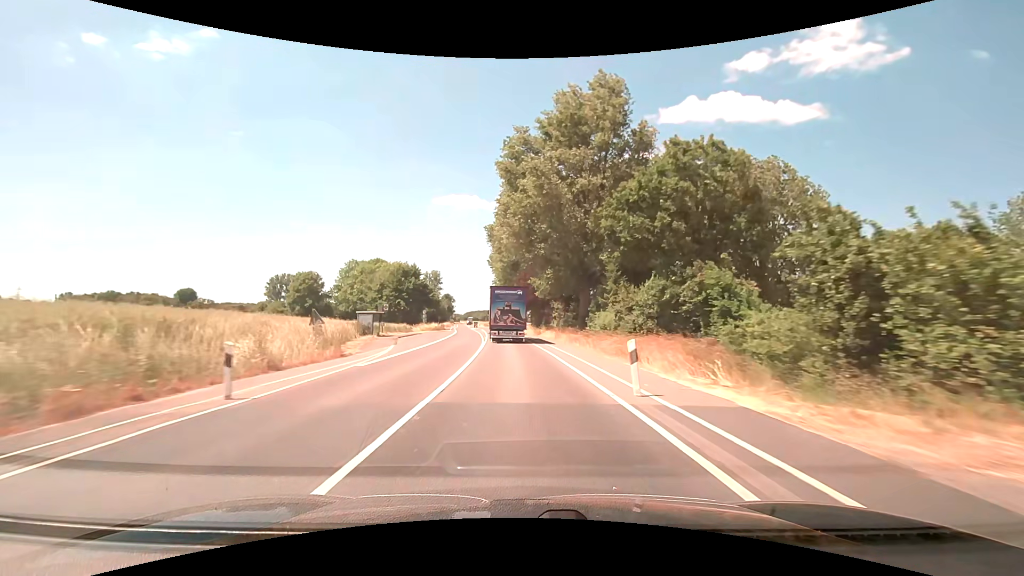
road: secondary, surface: asphalt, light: Day
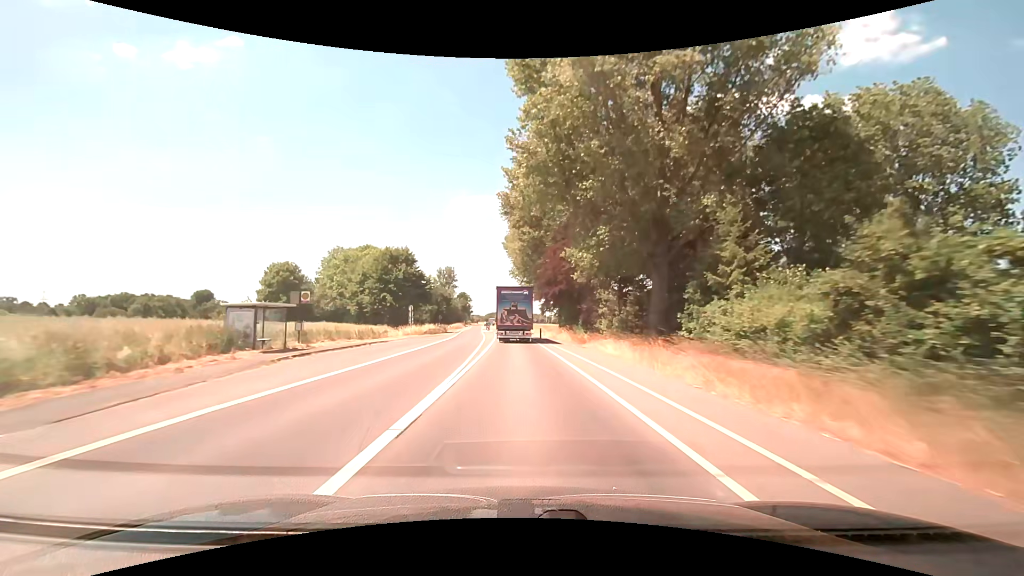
(-0.6, +25.0) m; -3°
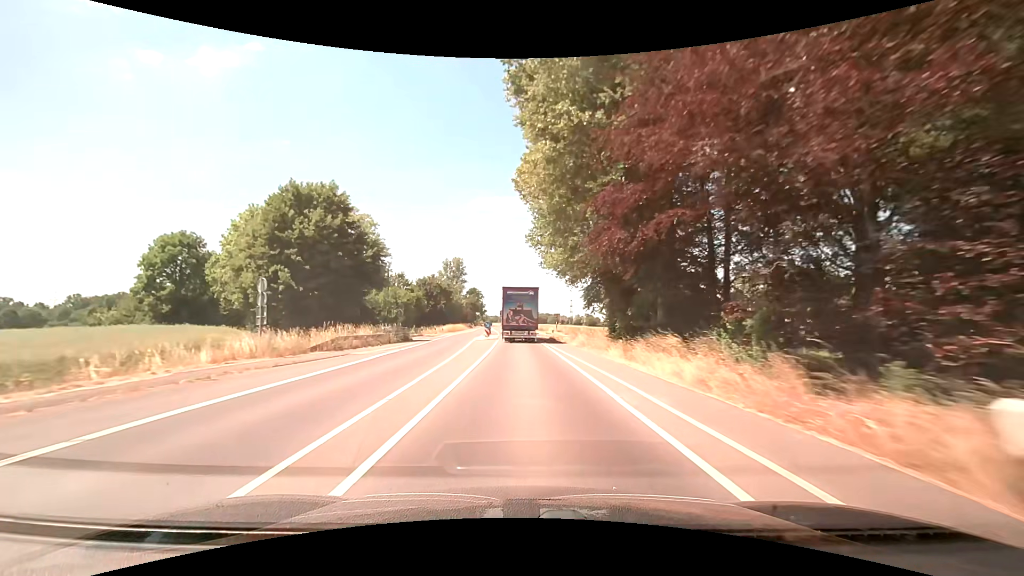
(-0.8, +37.4) m; -3°
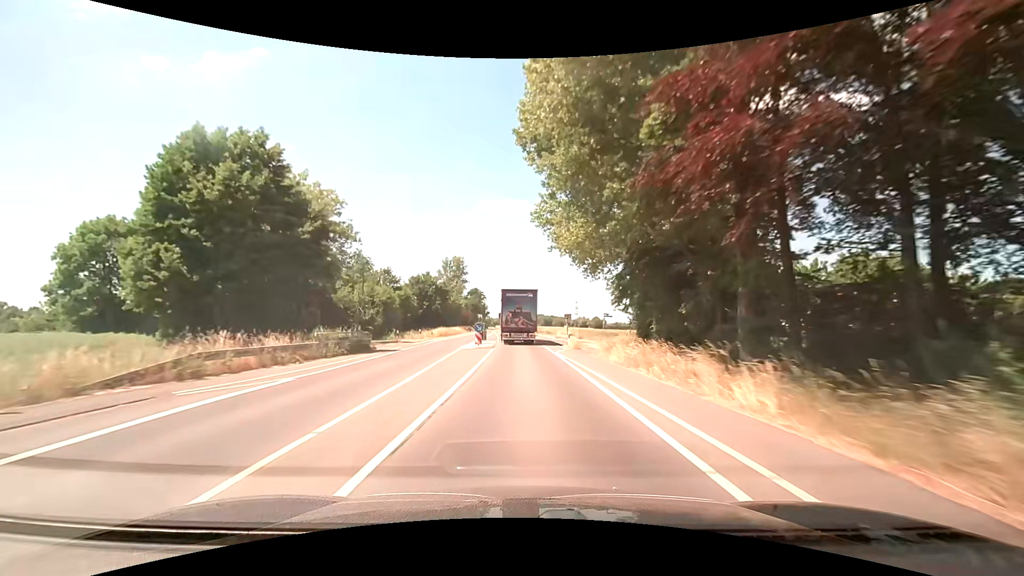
(0.0, +12.5) m; 0°
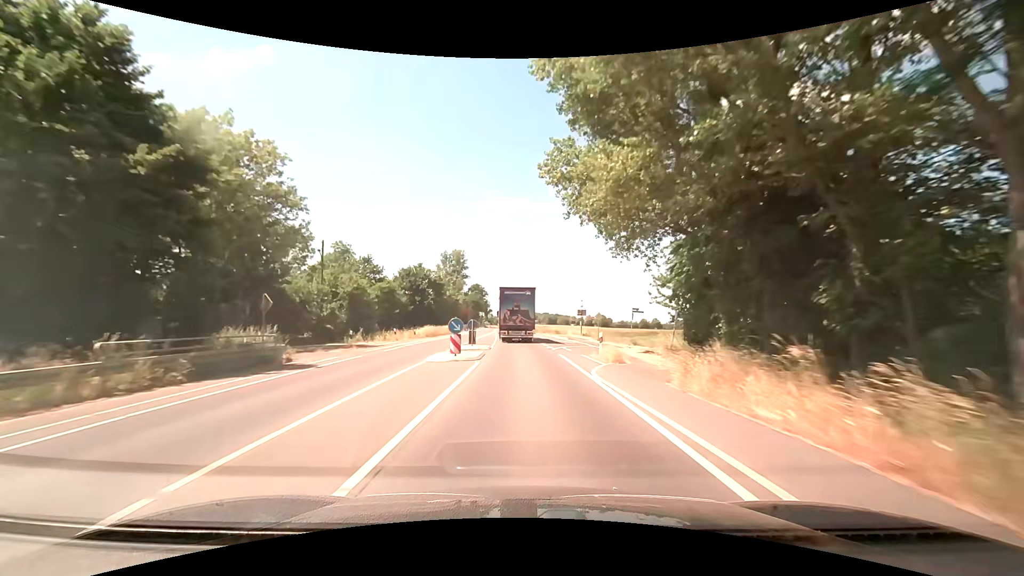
(0.0, +12.5) m; 0°
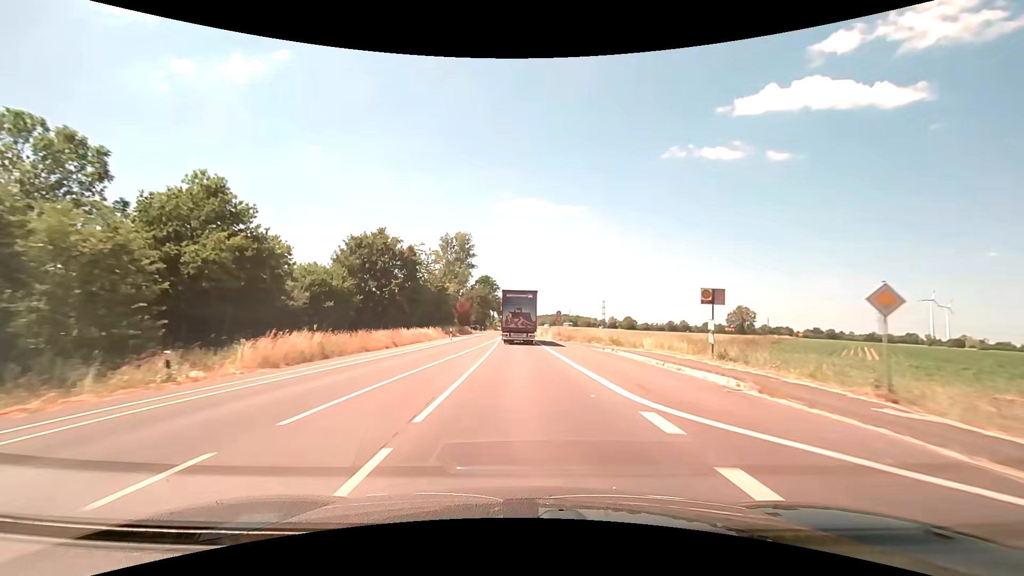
(-0.8, +37.5) m; -2°
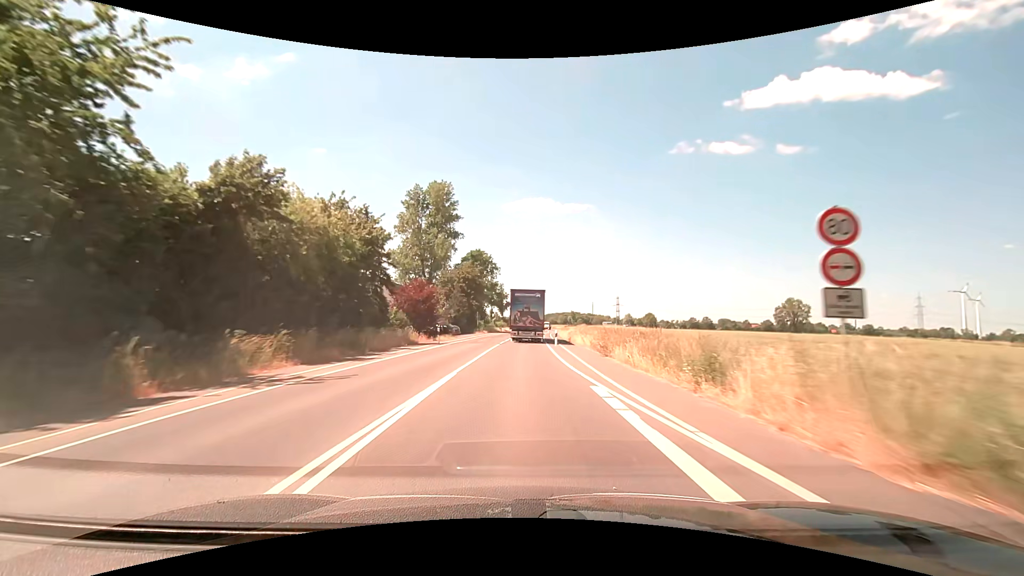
(-0.9, +49.9) m; -1°
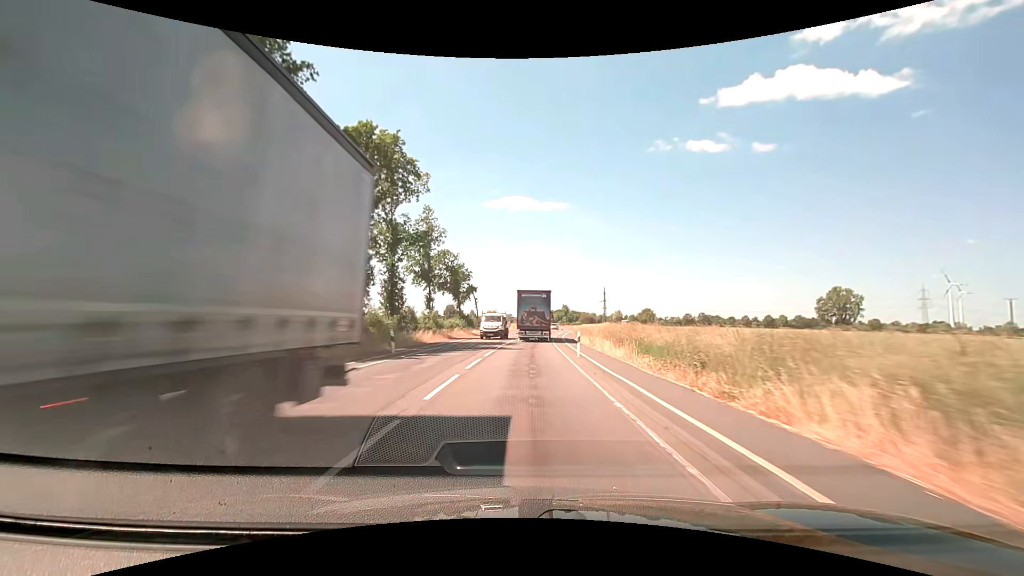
(+0.9, +62.4) m; +2°
(0, +10) (0, +20) (0, +30) (+1, +40) (+1, +50) (+2, +60) (+3, +70) (+4, +80) (+5, +90) (+6, +100) m
